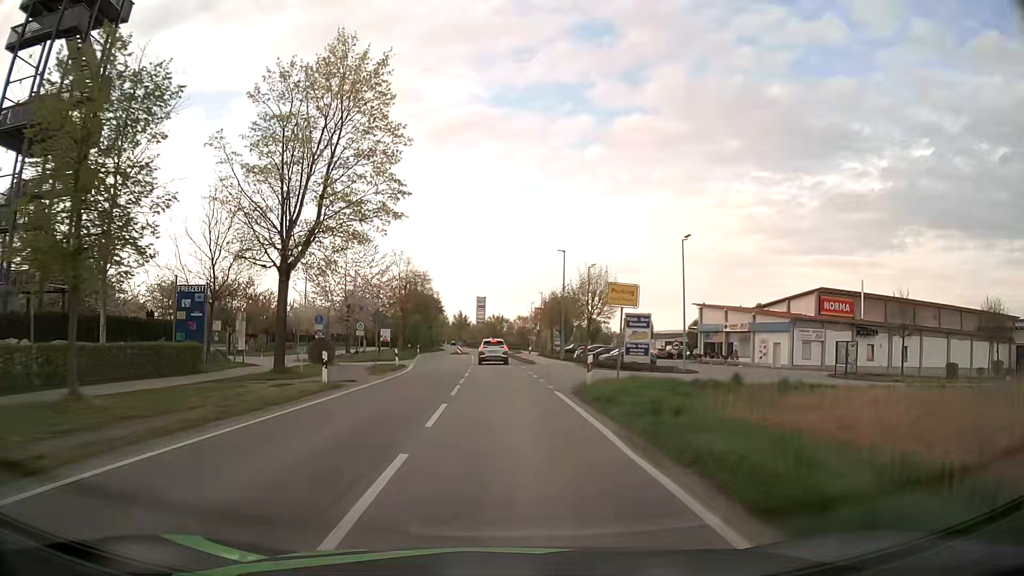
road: tertiary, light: Day
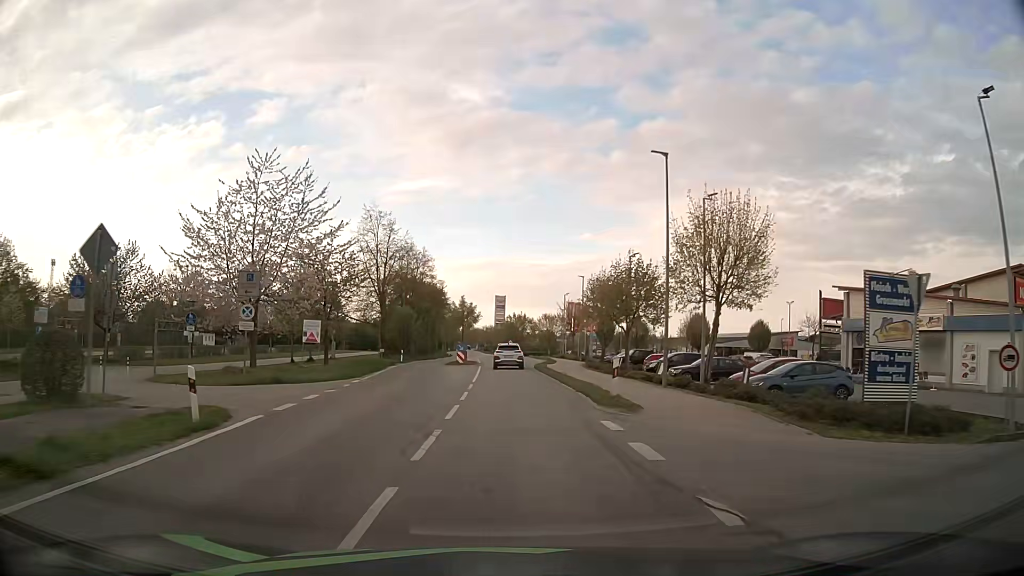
(-0.6, +27.5) m; -2°
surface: asphalt
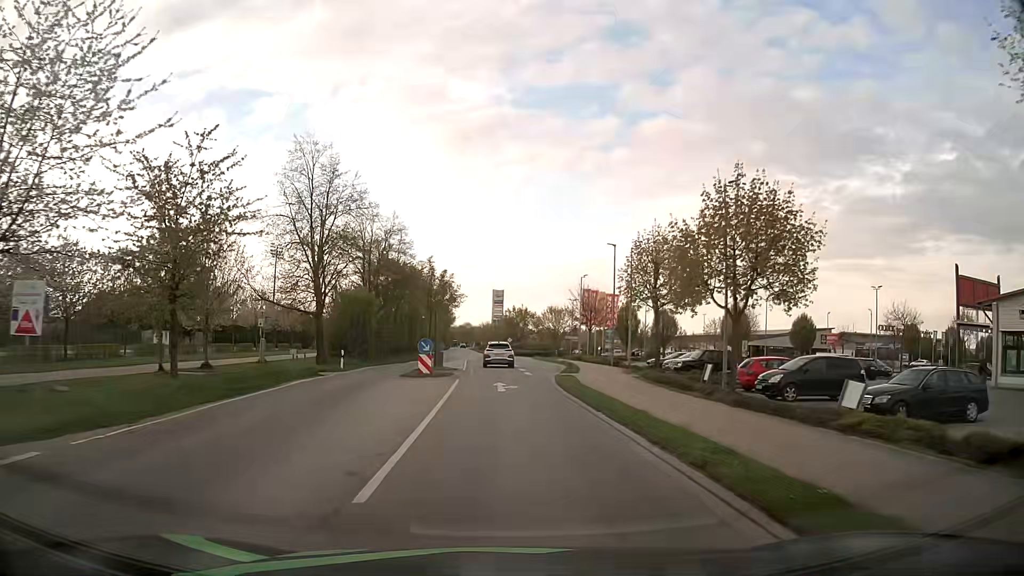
(0.0, +20.1) m; 0°
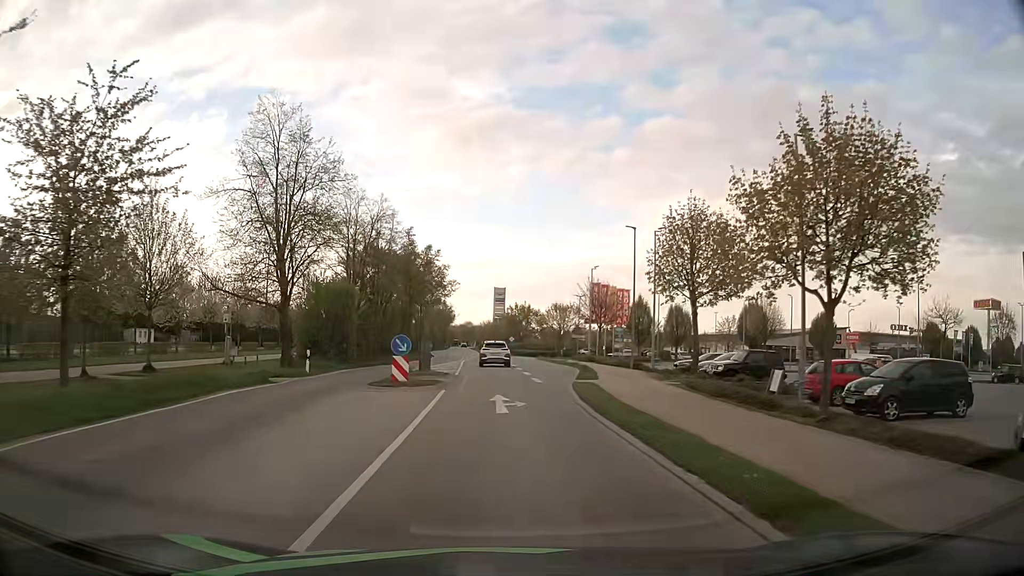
(0.0, +6.6) m; 0°
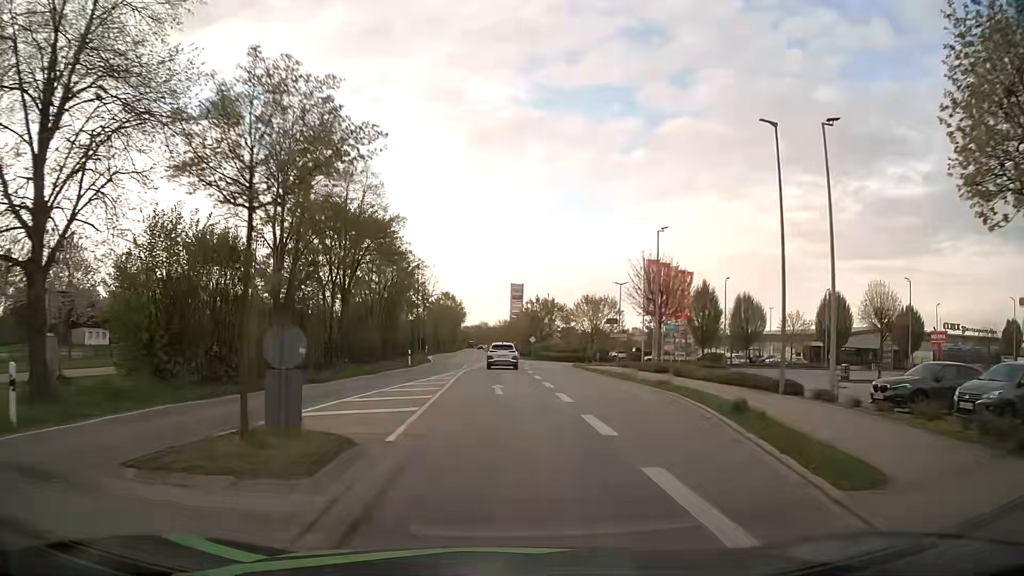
(-0.2, +19.9) m; -1°
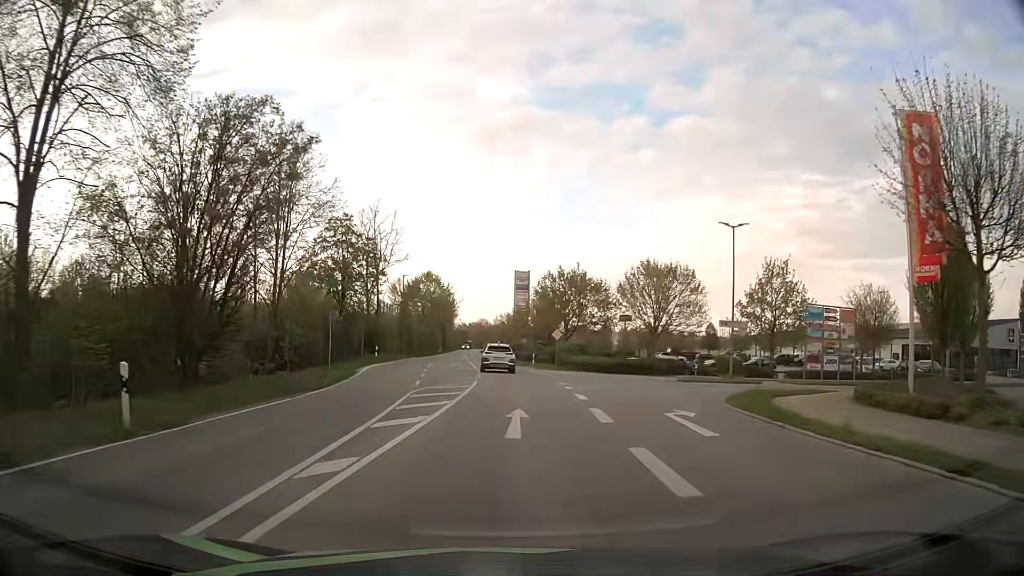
(-0.5, +34.2) m; 0°
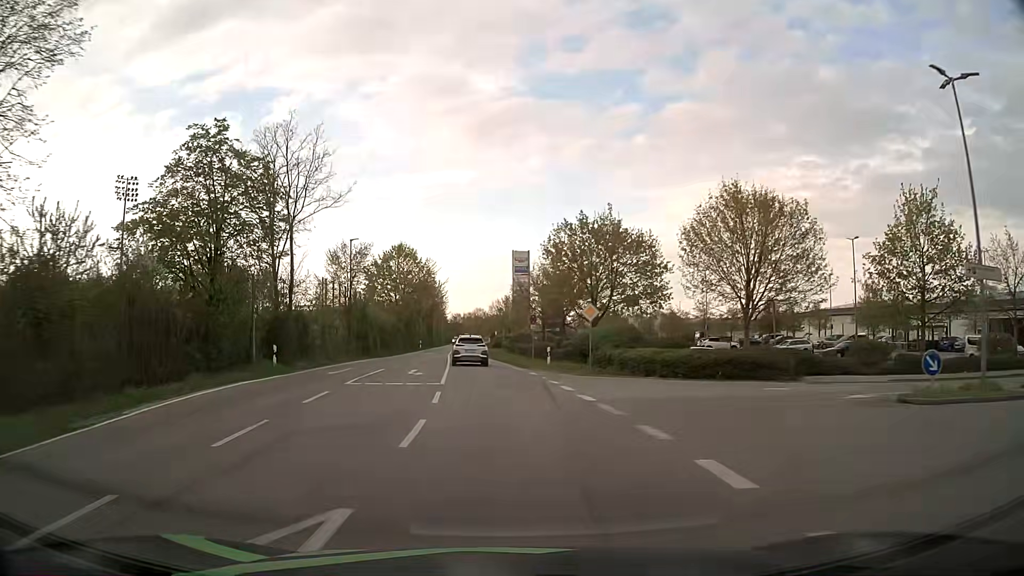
(+0.1, +21.1) m; 0°
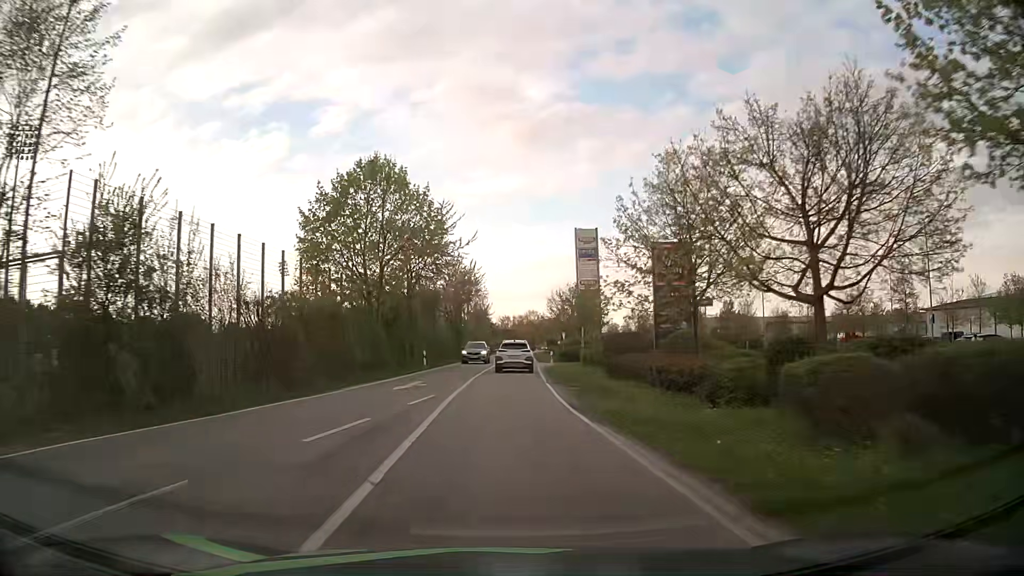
(-1.8, +36.1) m; -5°
(0, +10) (0, +20) (0, +30) (0, +40) (+1, +50) (+1, +60) (+1, +70) (+2, +80) (+2, +90) (+2, +100) m
